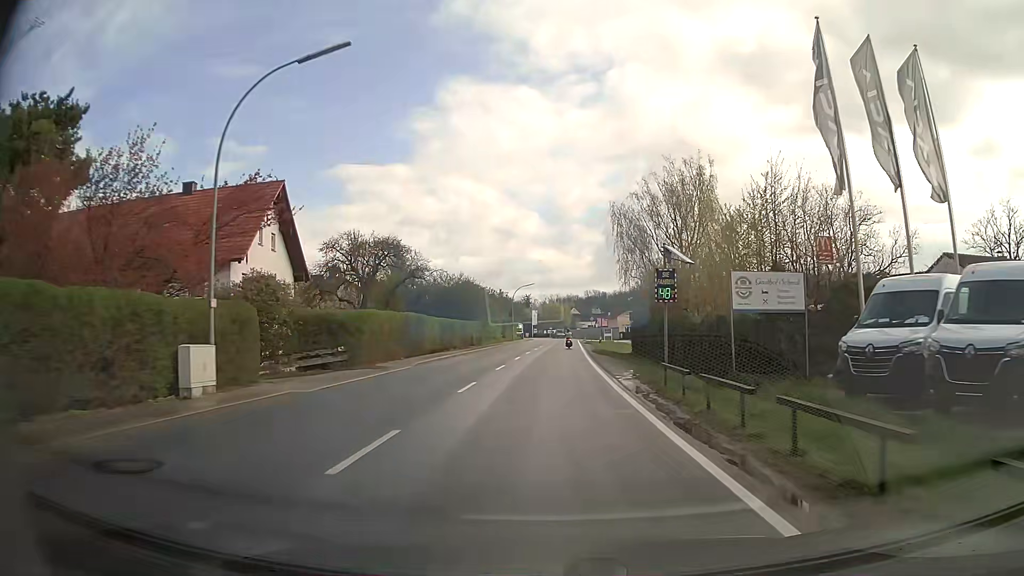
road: secondary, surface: asphalt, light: Day
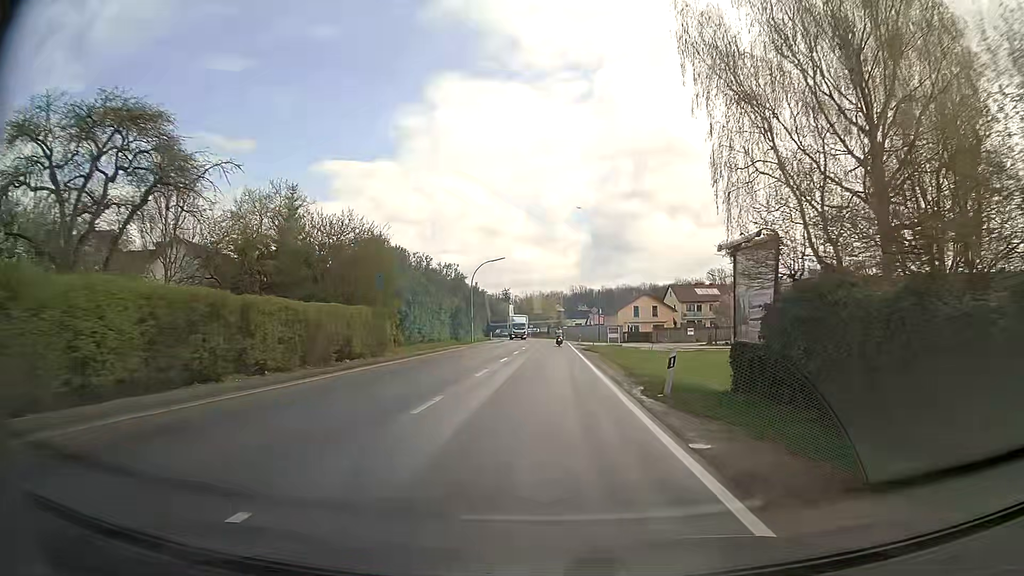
(+0.4, +31.7) m; +1°
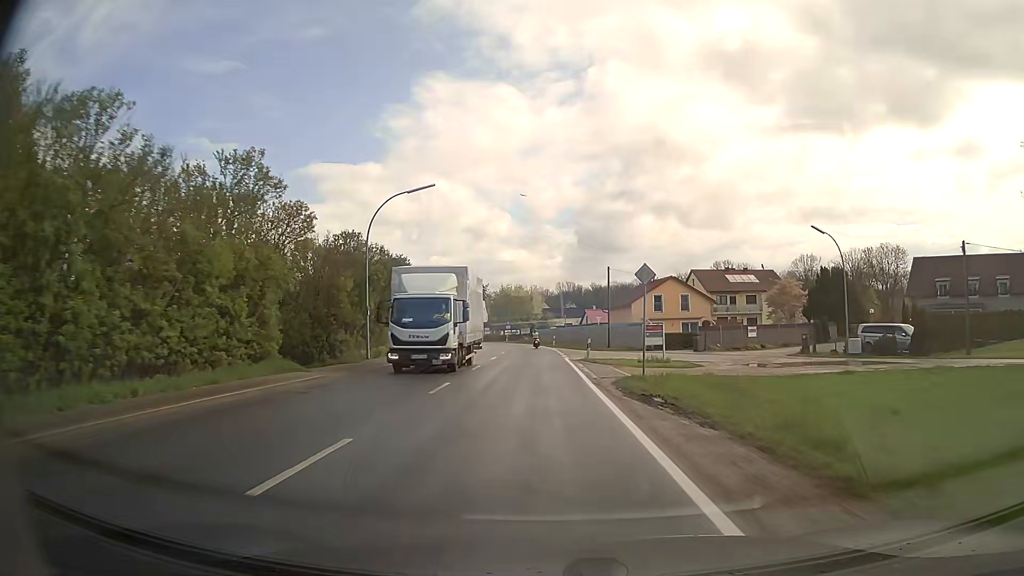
(+0.4, +32.6) m; +1°
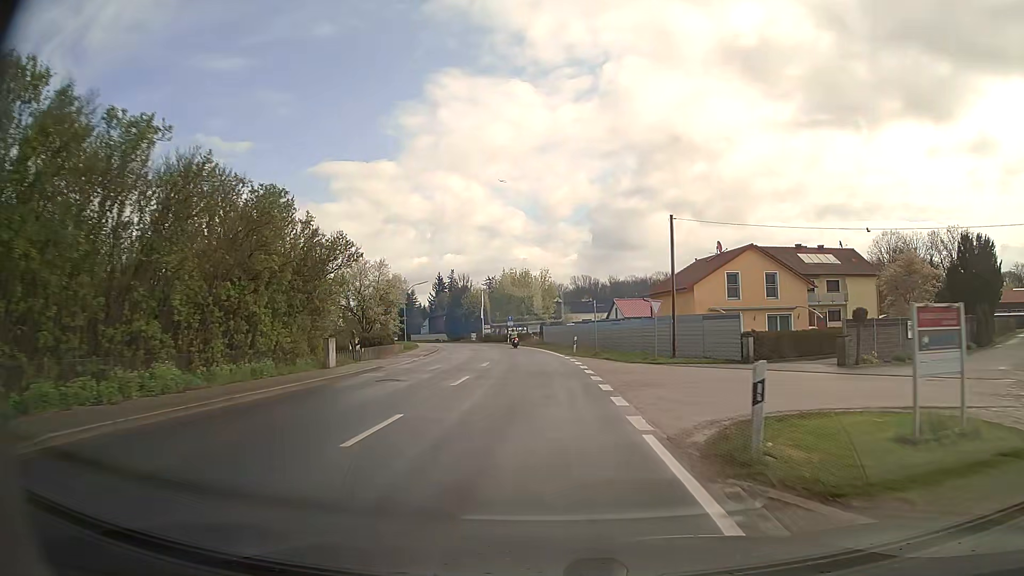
(-0.3, +24.8) m; -1°
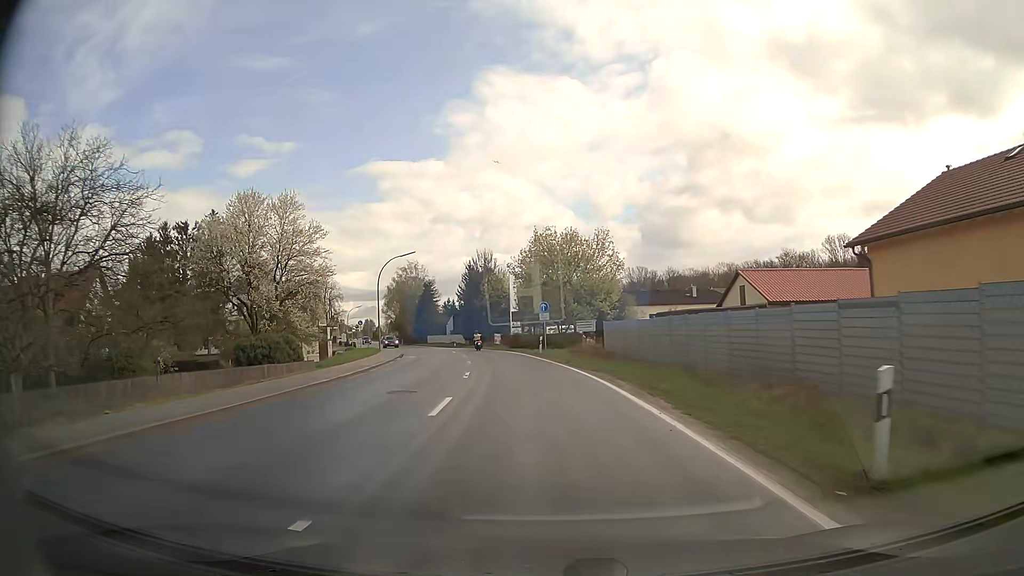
(-0.9, +33.1) m; -4°
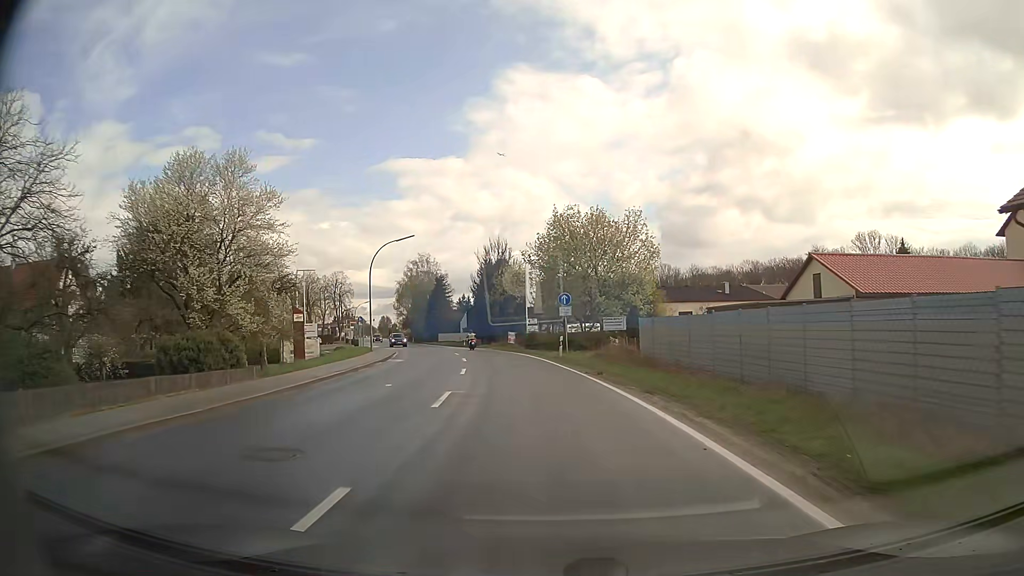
(-0.1, +8.1) m; -2°
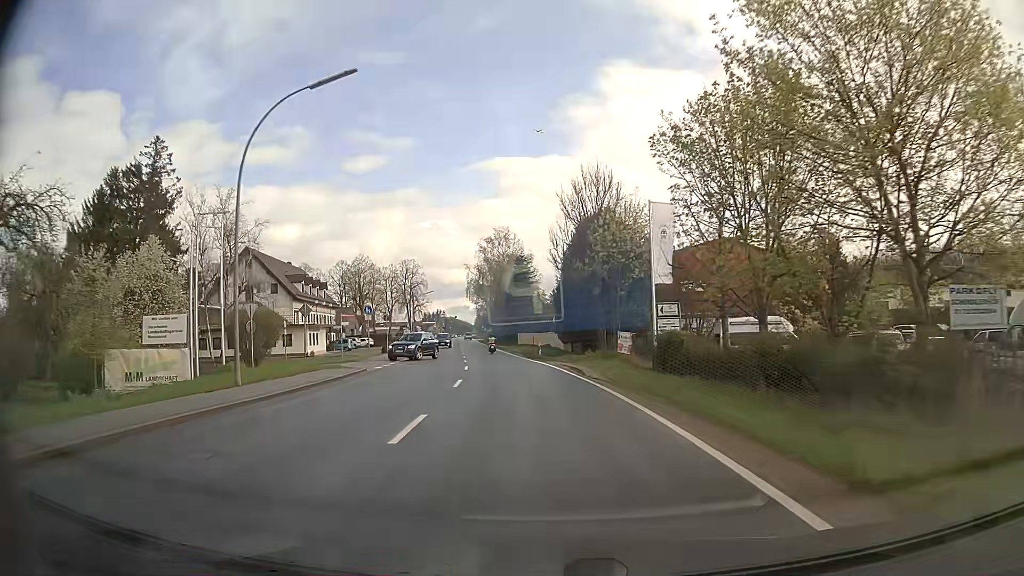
(-1.9, +30.9) m; -9°
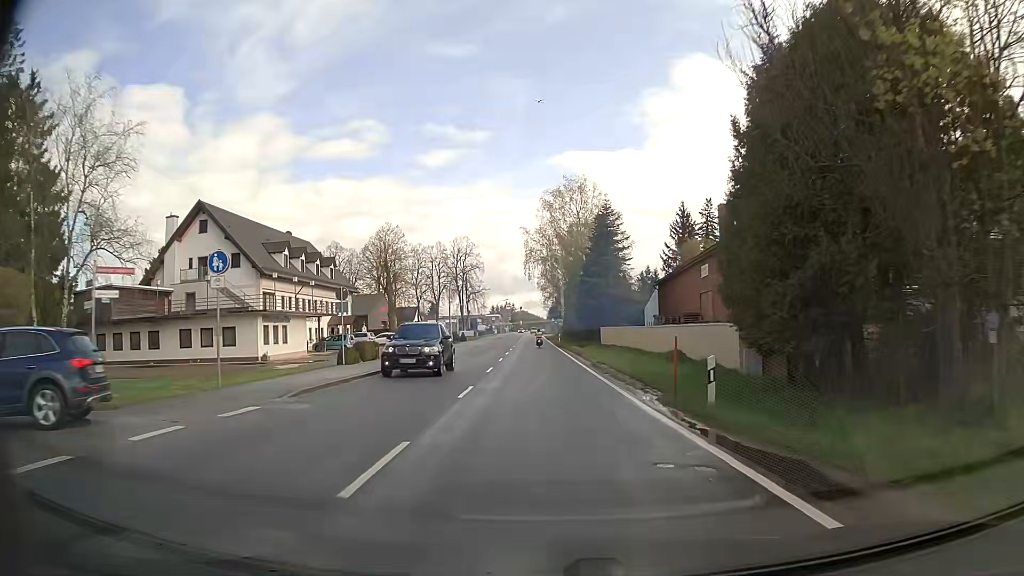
(-1.9, +29.8) m; -6°
(0, +10) (0, +20) (-1, +30) (-1, +40) (-1, +50) (-1, +60) (-2, +70) (-2, +80) (-2, +90) (-2, +100) m
